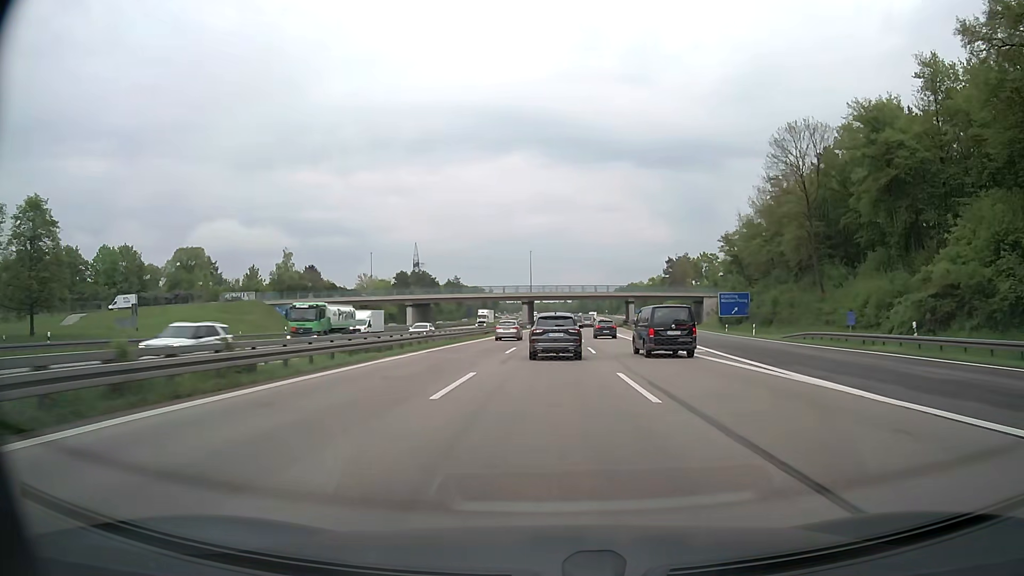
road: motorway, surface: asphalt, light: Day
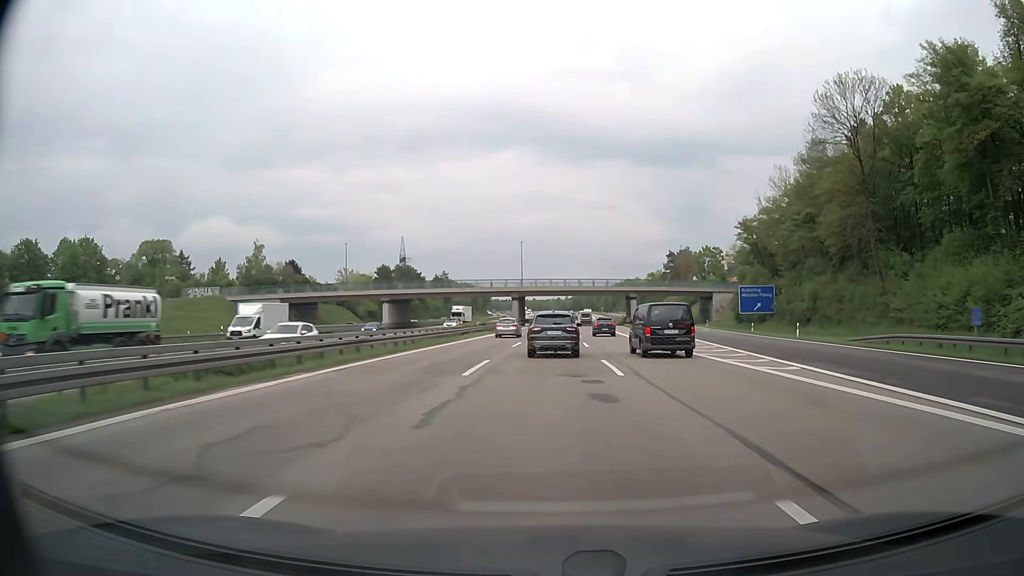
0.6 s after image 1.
(+0.1, +12.9) m; +1°
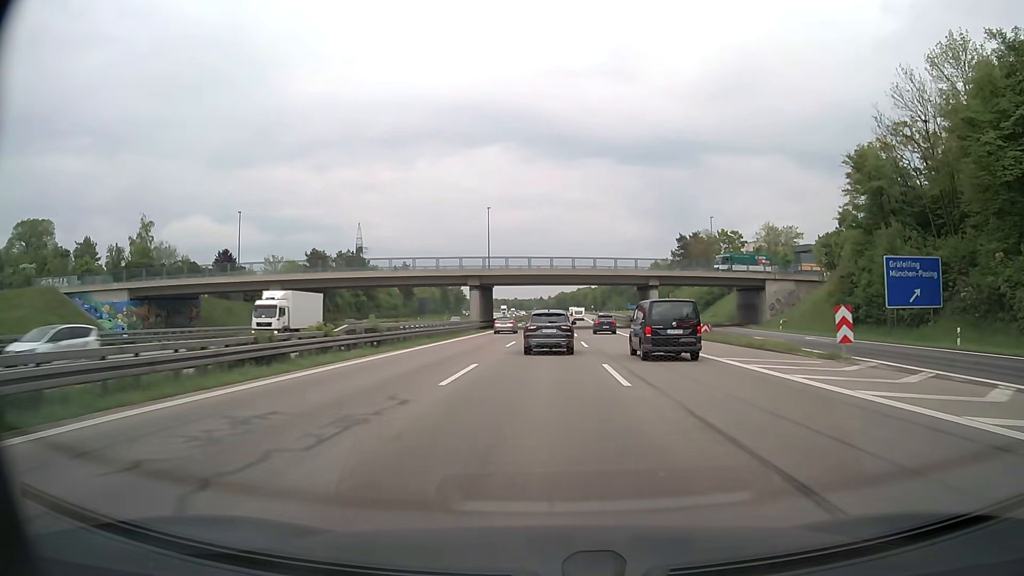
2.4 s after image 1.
(+0.5, +38.6) m; +1°
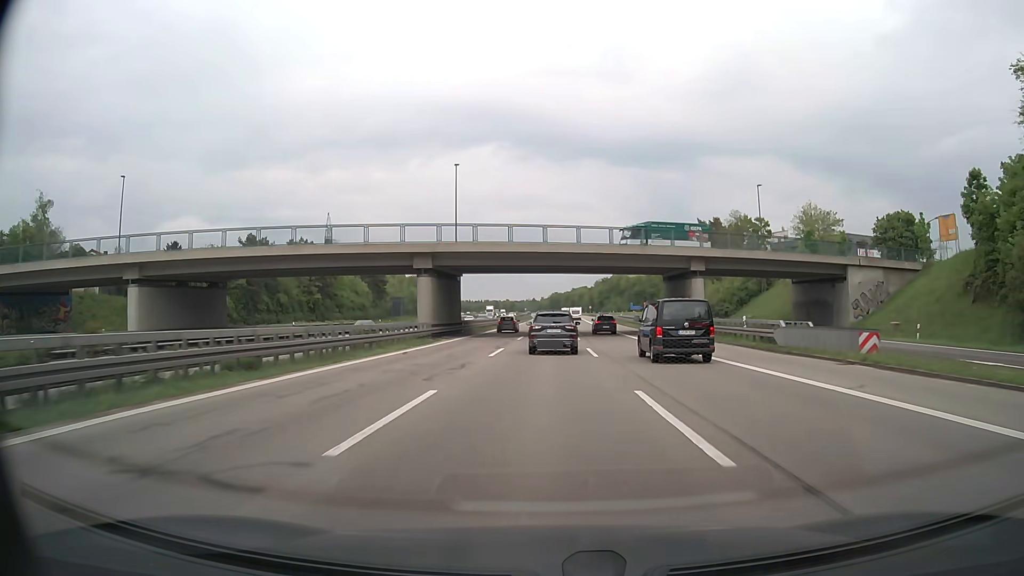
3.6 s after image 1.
(+0.1, +25.9) m; +1°
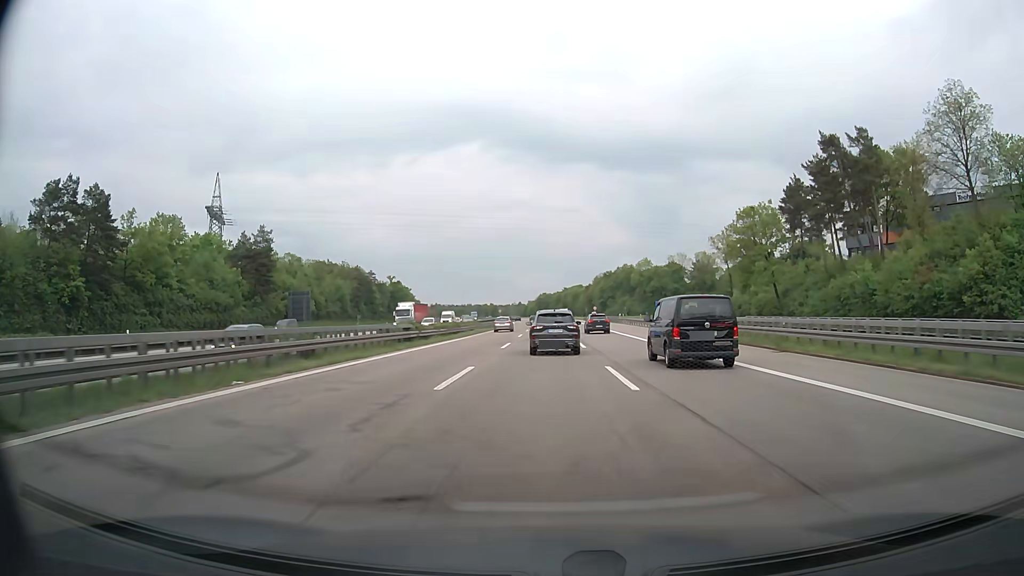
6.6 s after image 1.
(+0.8, +65.9) m; +1°
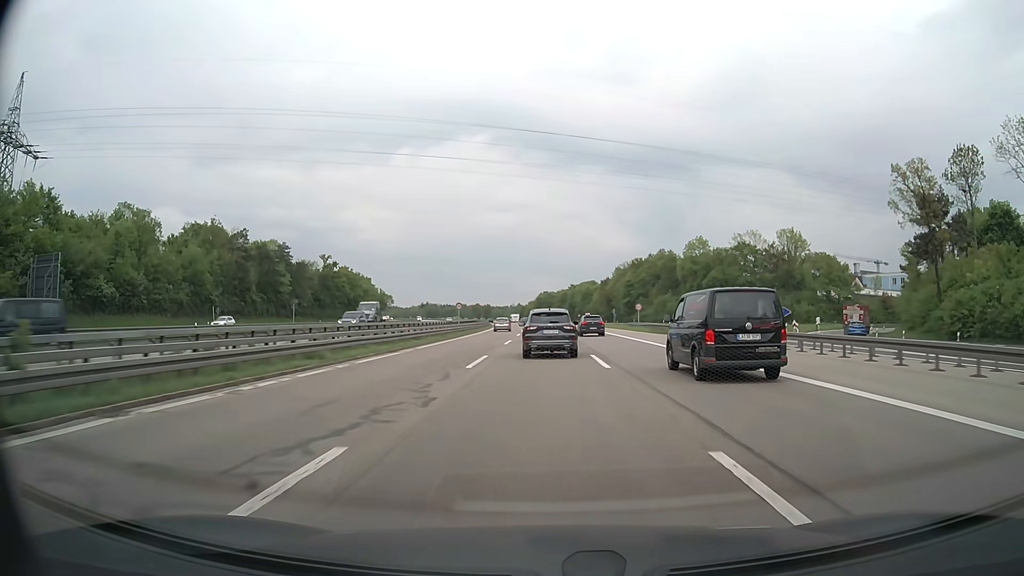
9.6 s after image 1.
(+0.3, +66.6) m; 0°
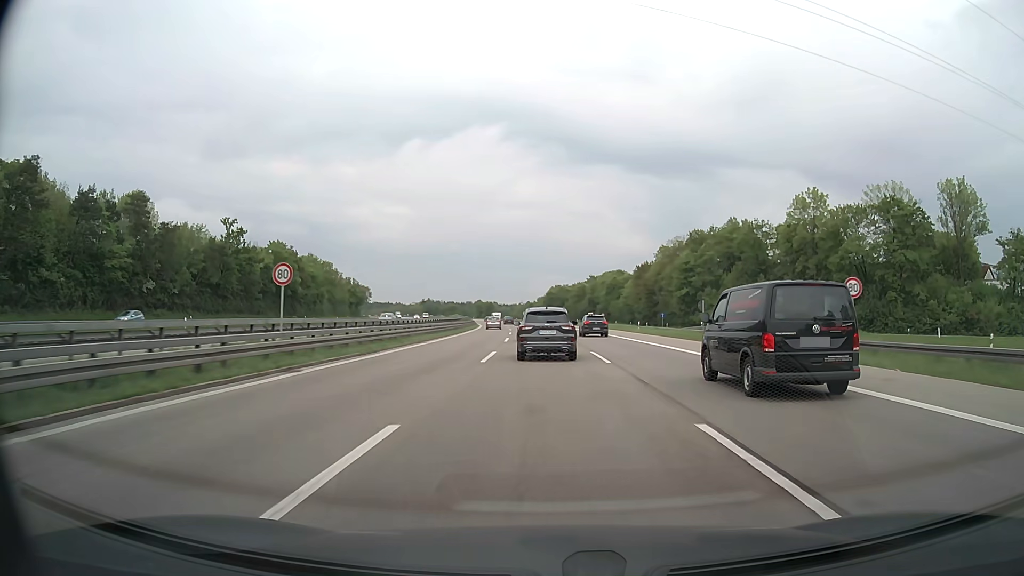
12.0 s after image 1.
(-0.4, +52.3) m; -1°
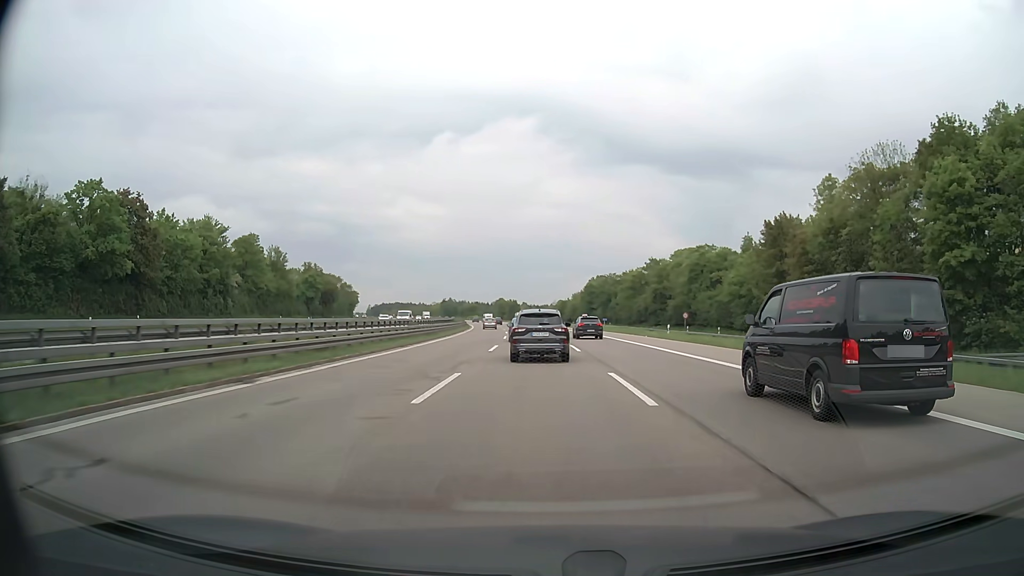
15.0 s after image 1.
(-1.2, +63.7) m; -3°
(0, +10) (0, +20) (0, +30) (-1, +40) (-1, +50) (-2, +60) (-2, +70) (-3, +80) (-4, +90) (-4, +100) m
